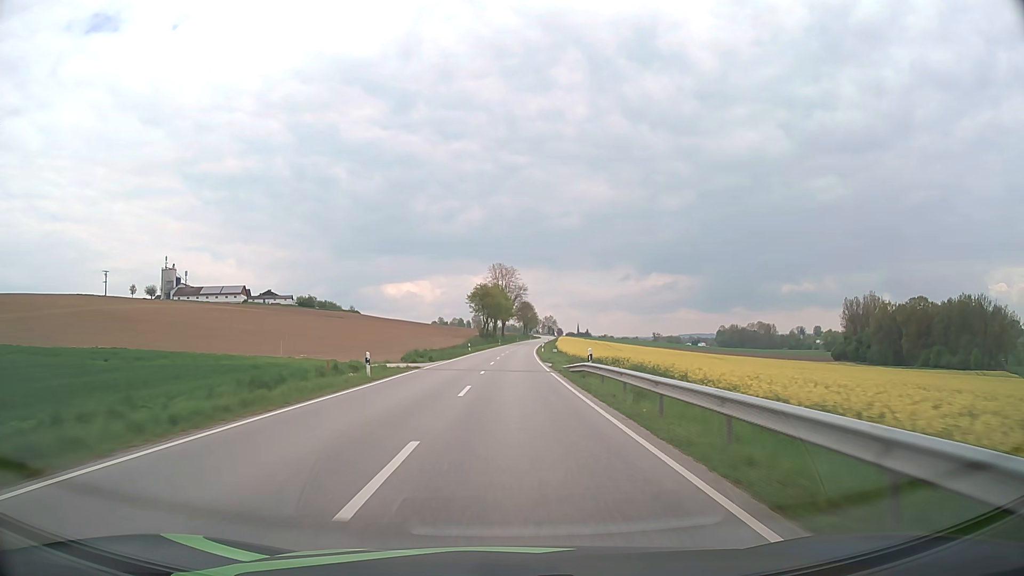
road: secondary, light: Day
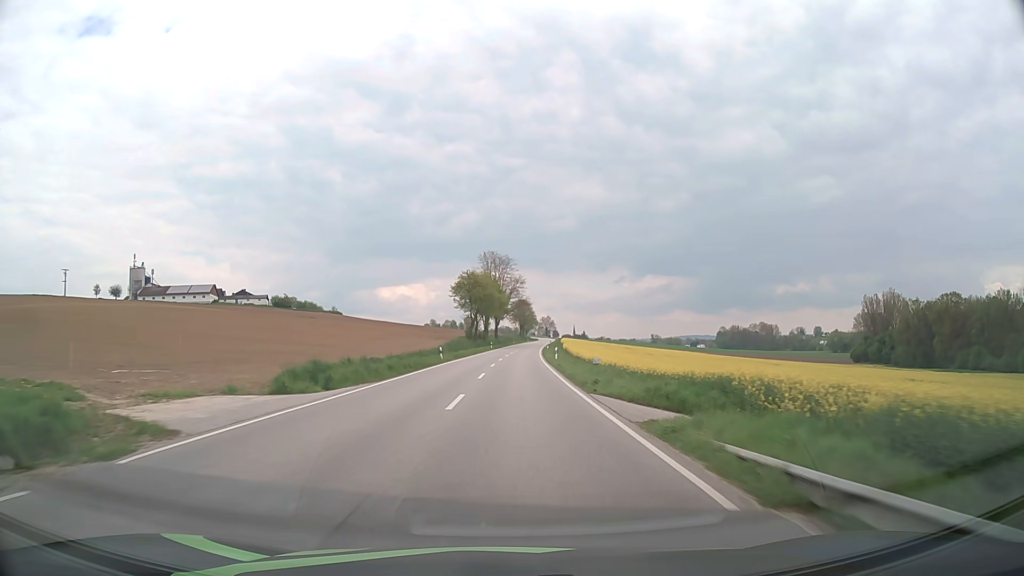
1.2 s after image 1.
(+0.1, +27.3) m; 0°
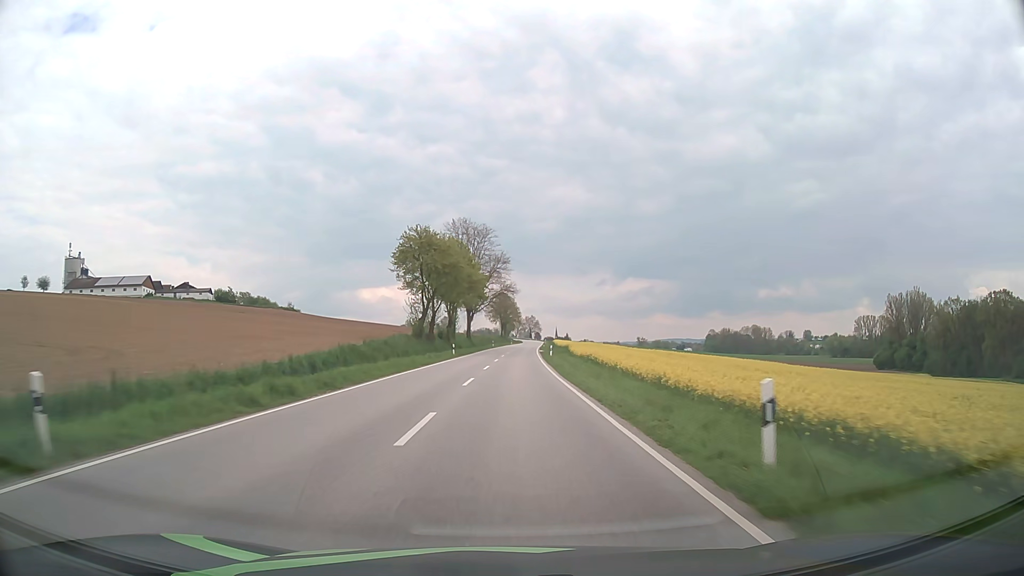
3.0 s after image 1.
(+0.5, +41.2) m; +2°
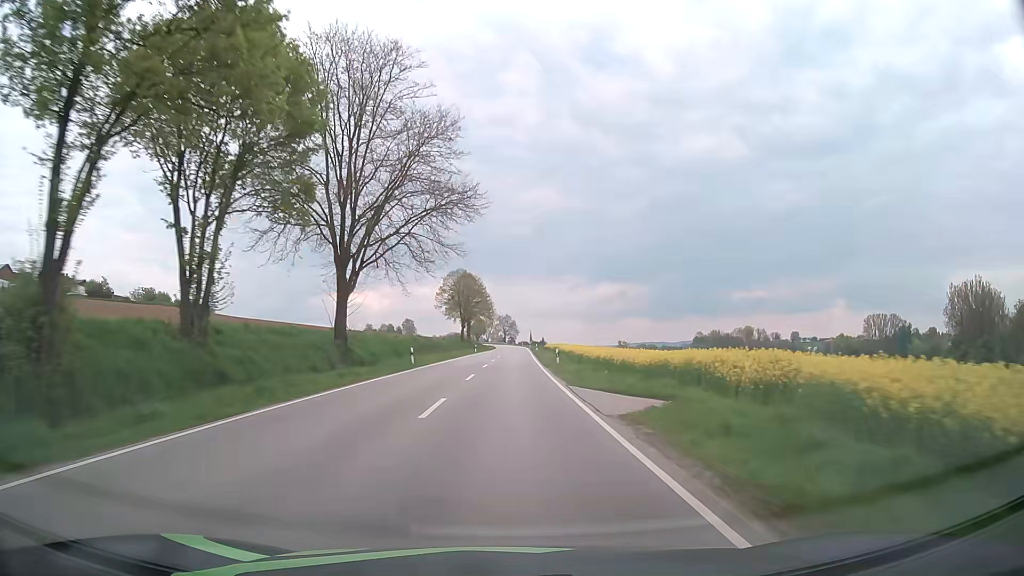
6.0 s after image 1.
(+1.5, +68.9) m; +2°
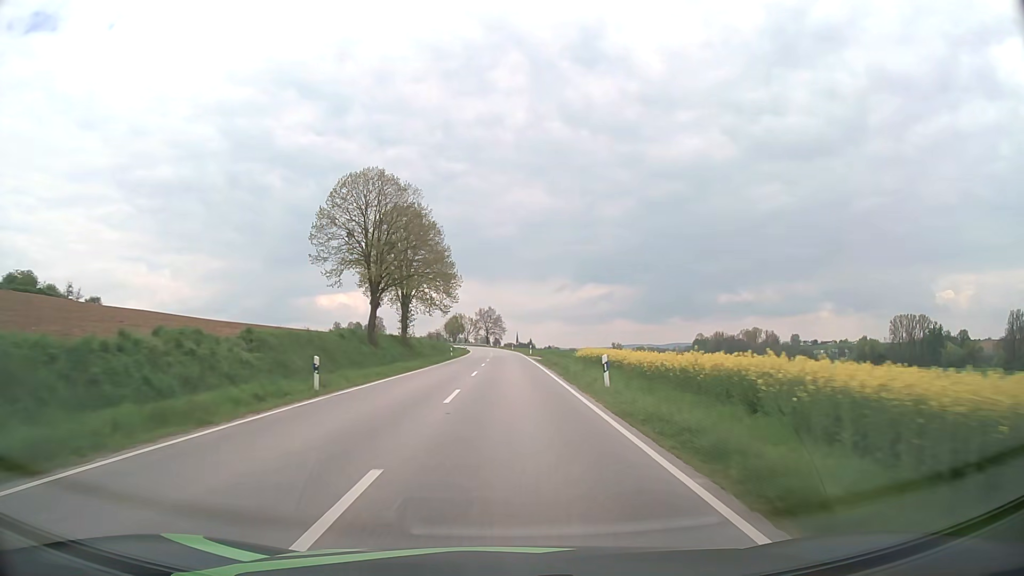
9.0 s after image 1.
(+0.8, +69.0) m; +1°
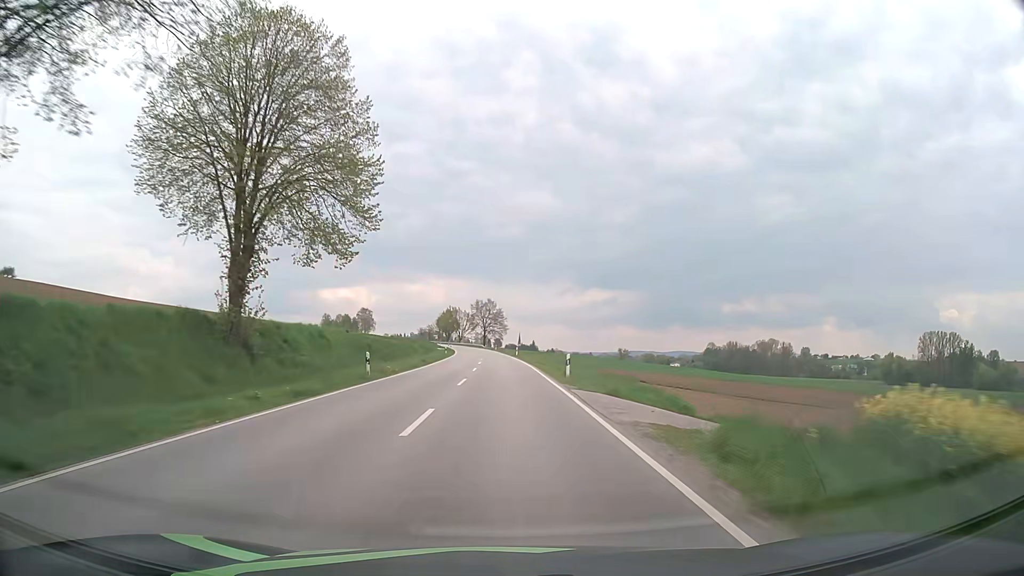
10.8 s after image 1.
(0.0, +41.3) m; 0°
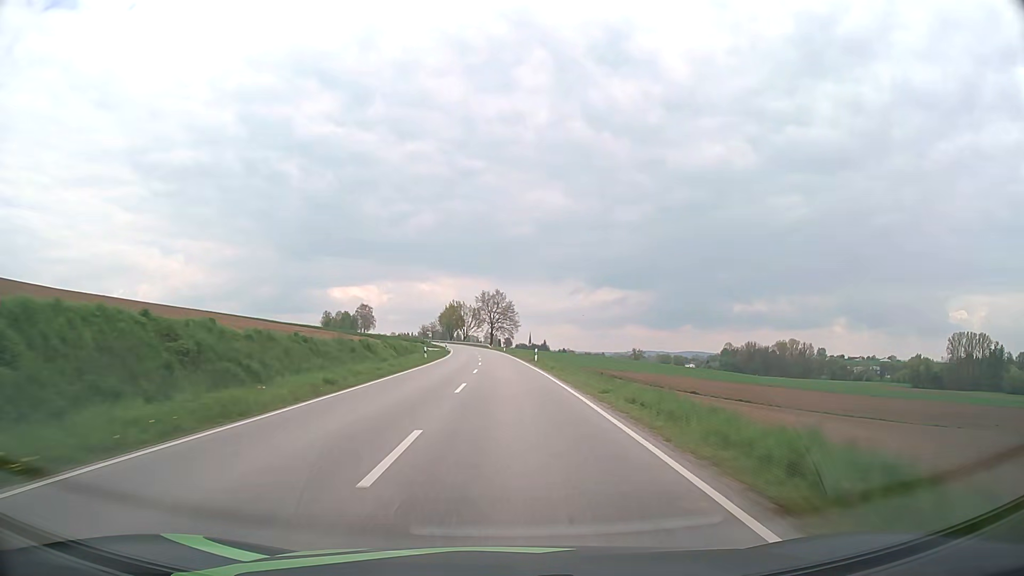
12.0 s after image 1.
(-0.2, +27.5) m; -1°
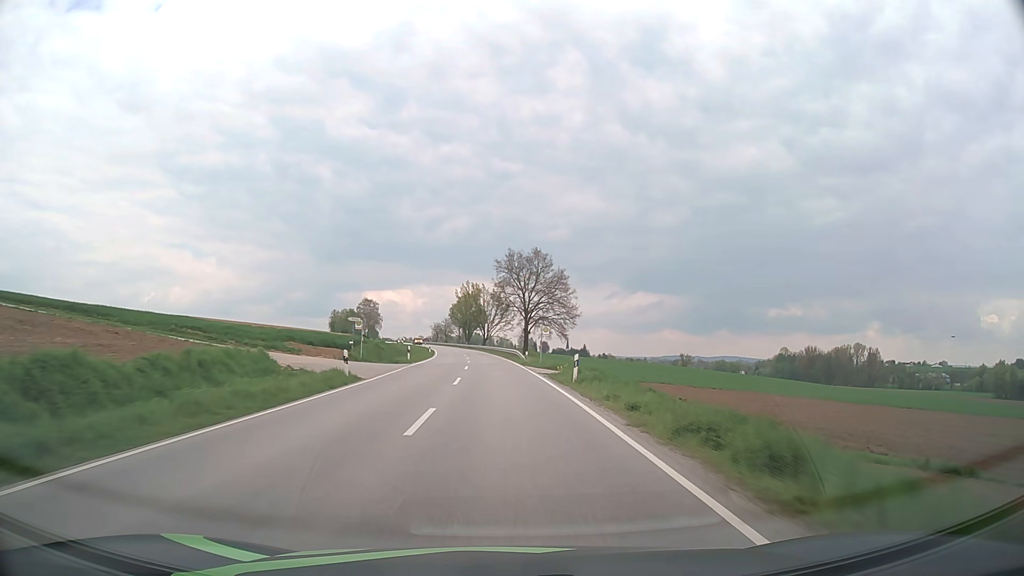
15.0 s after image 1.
(-1.2, +68.8) m; -3°
(0, +10) (0, +20) (-1, +30) (-1, +40) (-1, +50) (-2, +60) (-3, +70) (-4, +80) (-5, +90) (-6, +100) m
